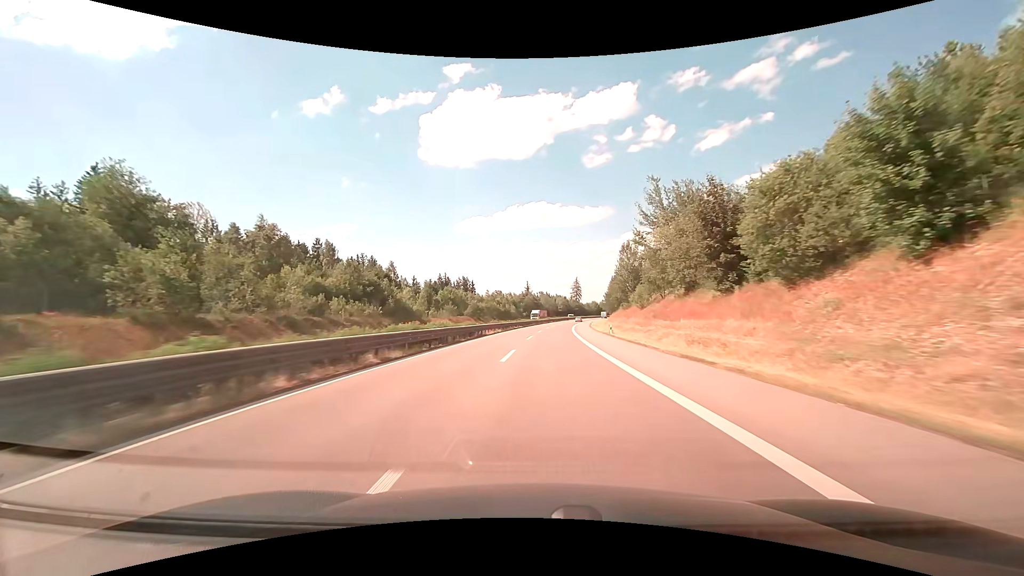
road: trunk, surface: asphalt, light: Day
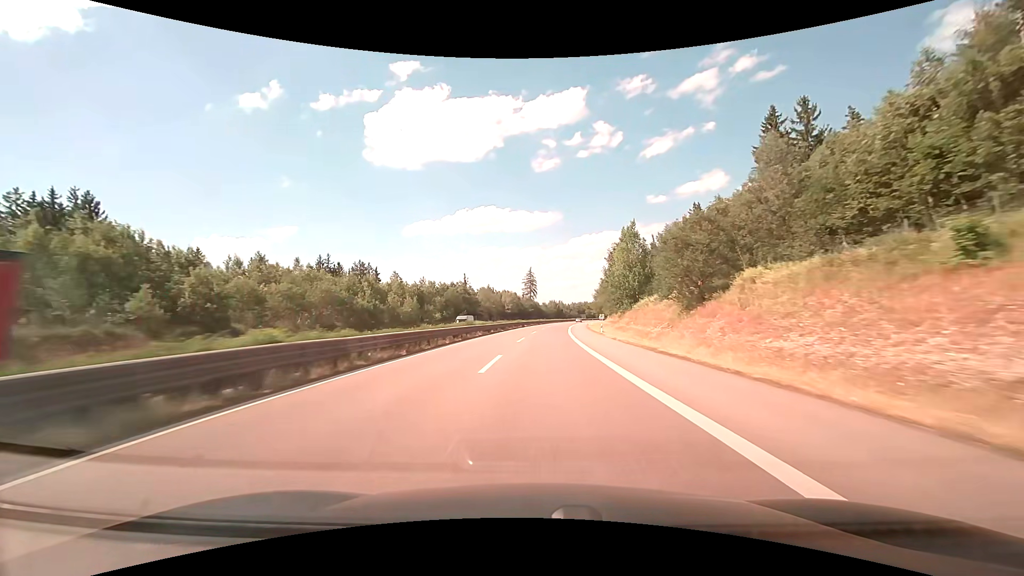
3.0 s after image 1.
(+4.9, +92.4) m; +6°
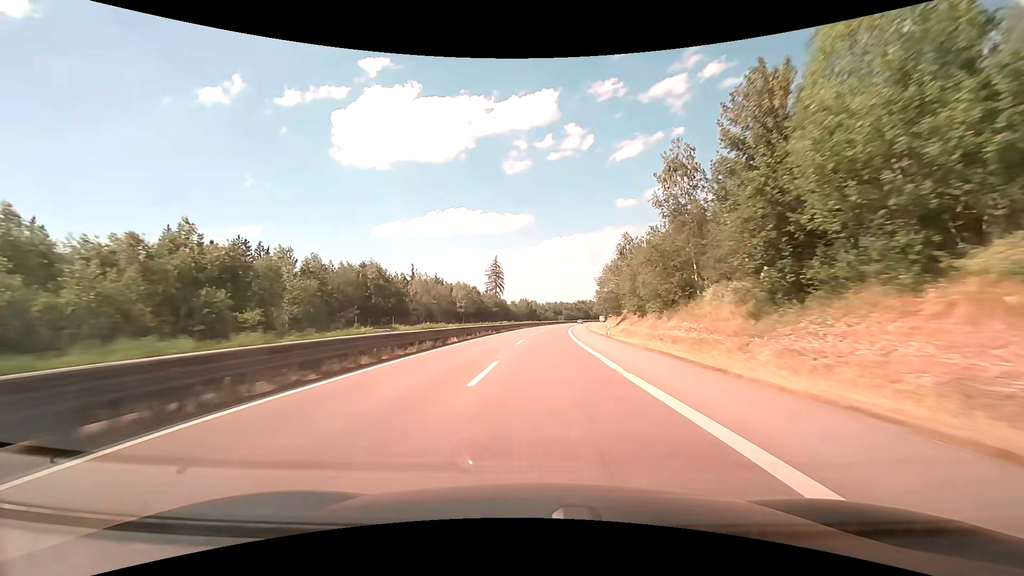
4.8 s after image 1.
(+1.5, +56.2) m; +3°
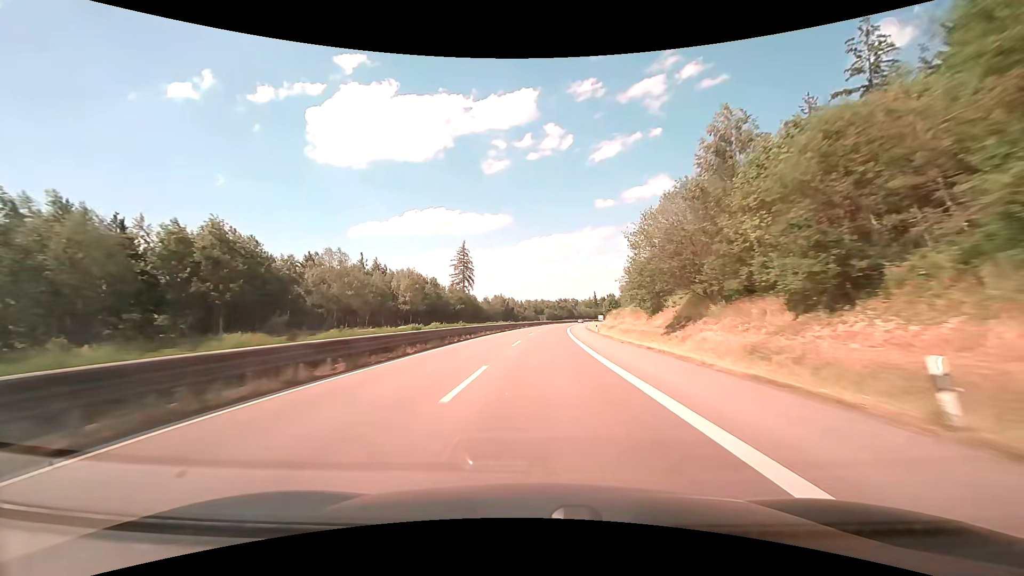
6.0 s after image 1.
(+0.9, +37.7) m; +3°
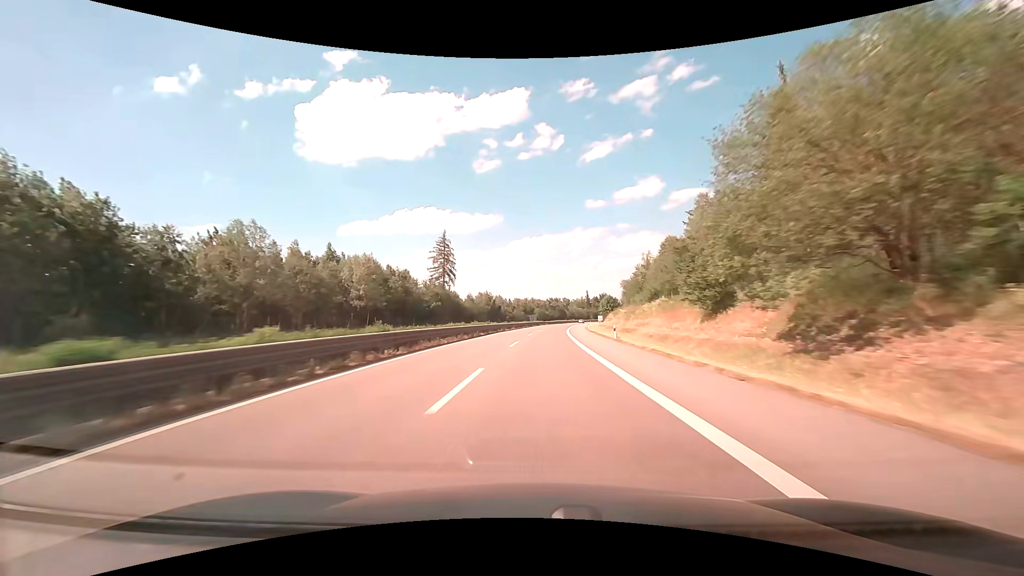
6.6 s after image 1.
(+0.2, +18.9) m; +1°
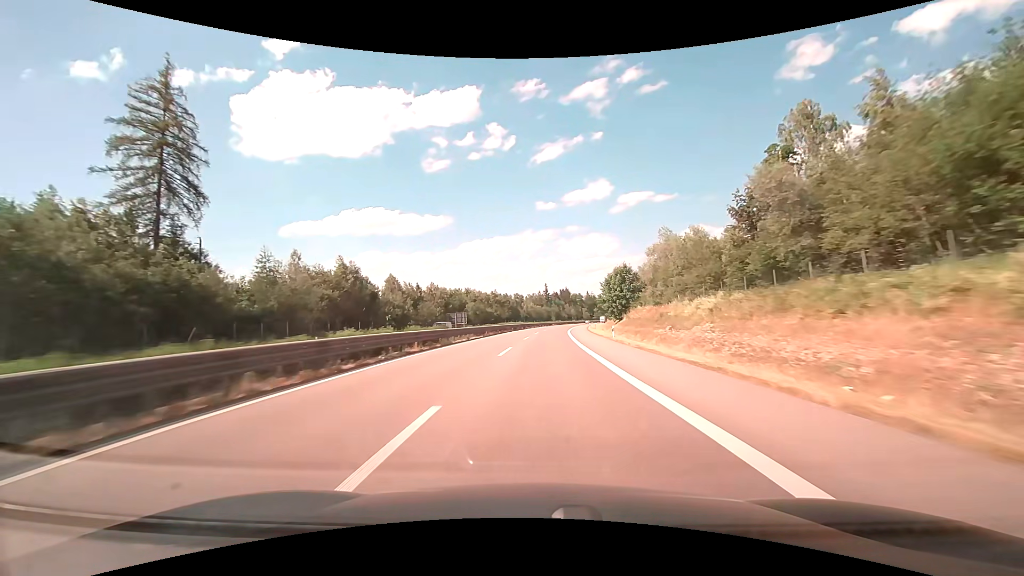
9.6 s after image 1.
(+4.5, +95.3) m; +6°
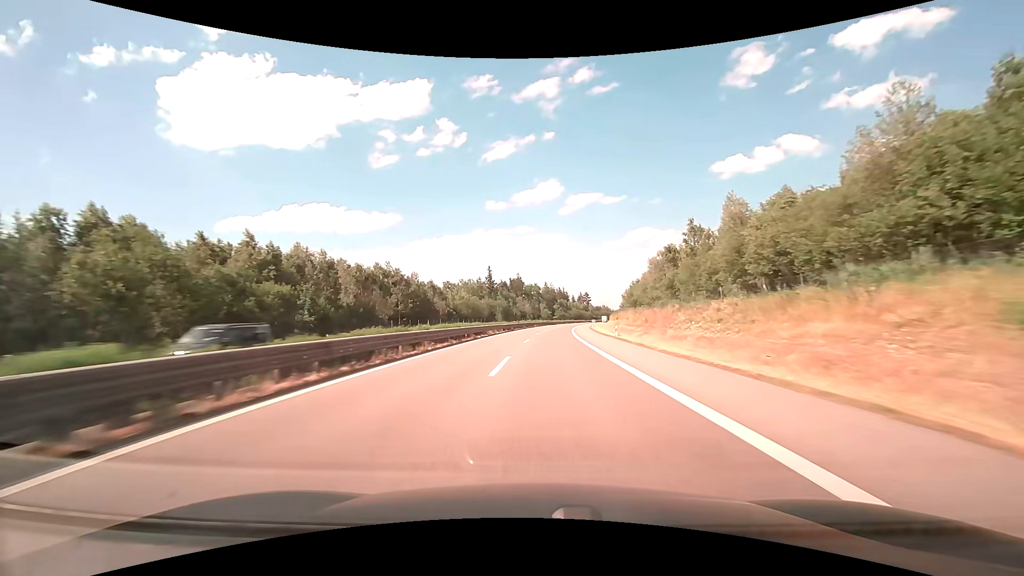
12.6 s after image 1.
(+4.6, +96.4) m; +6°
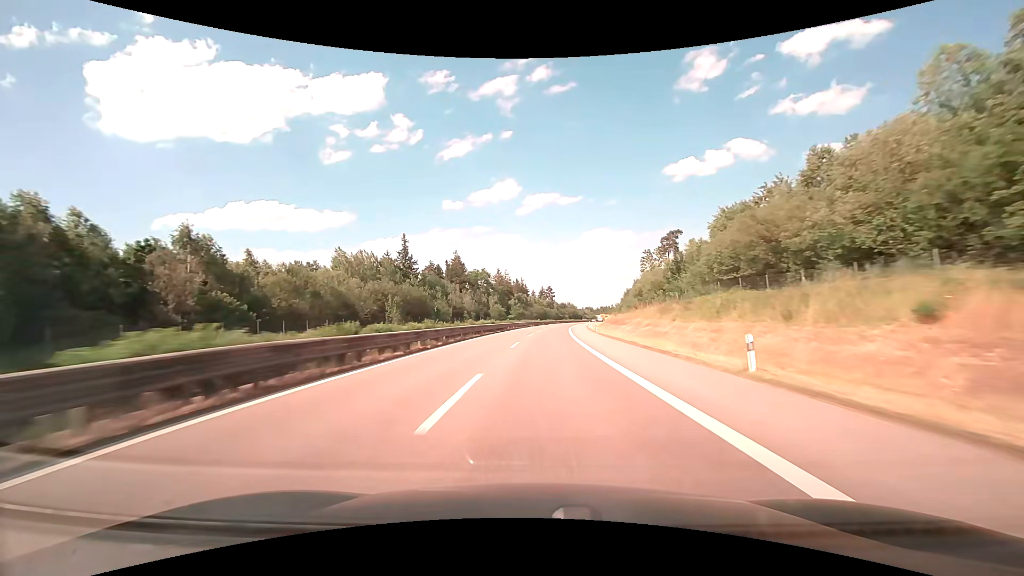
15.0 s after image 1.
(+3.4, +77.5) m; +5°
(0, +10) (0, +20) (0, +30) (+1, +40) (+1, +50) (+2, +60) (+3, +70) (+3, +80) (+4, +90) (+5, +100) m
